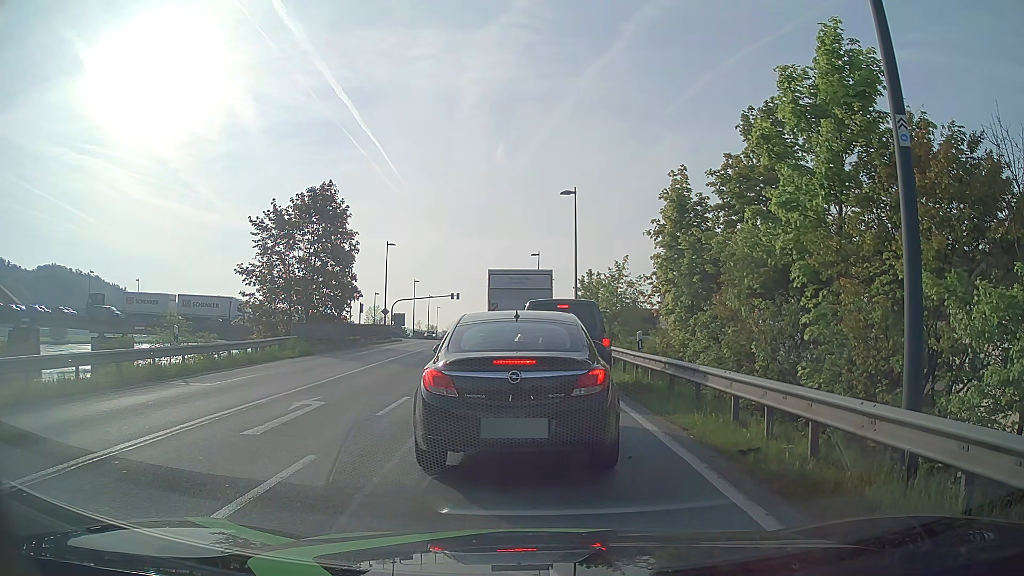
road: primary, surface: asphalt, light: Day
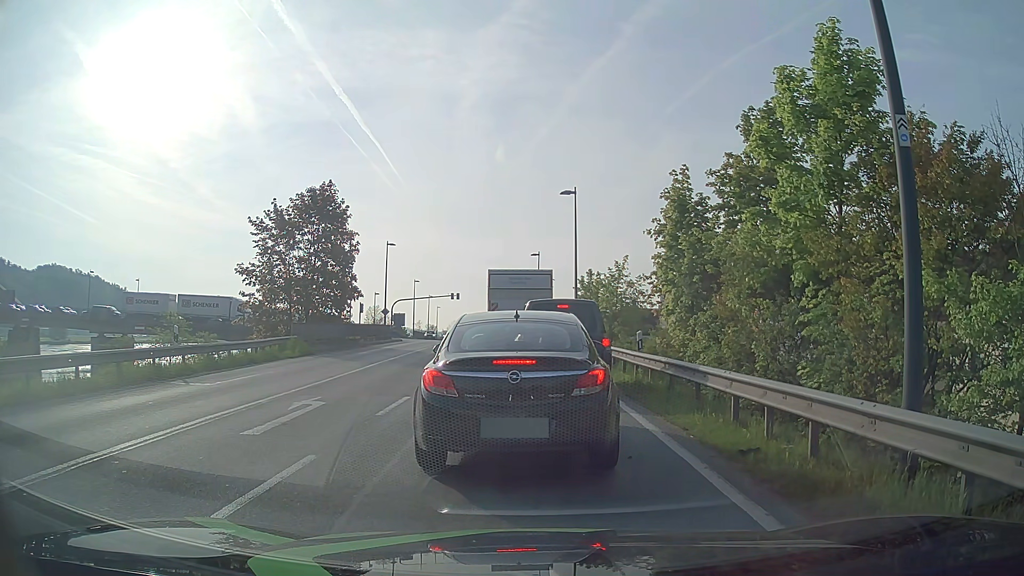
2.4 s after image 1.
(0.0, 0.0) m; 0°
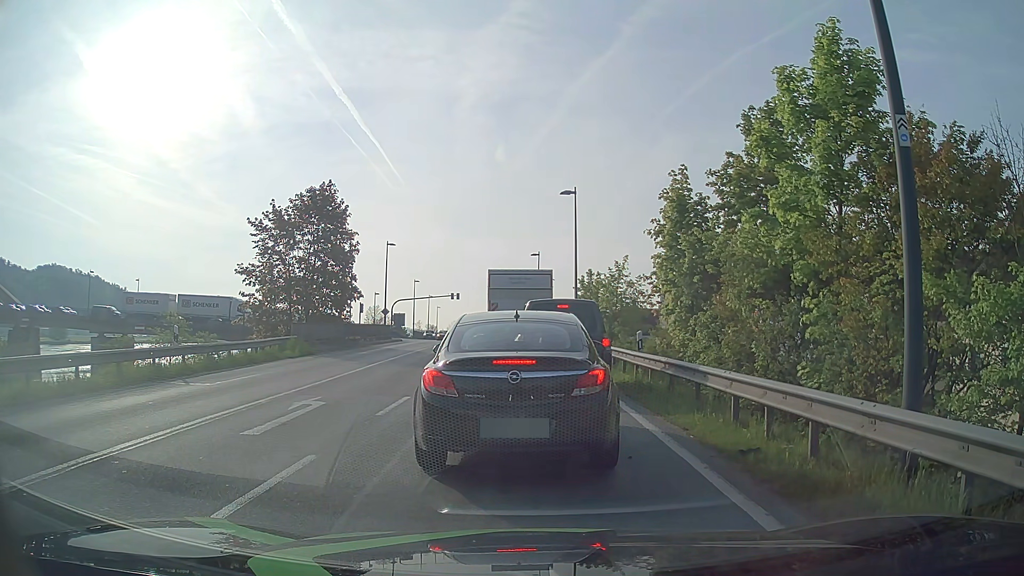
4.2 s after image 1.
(0.0, 0.0) m; 0°
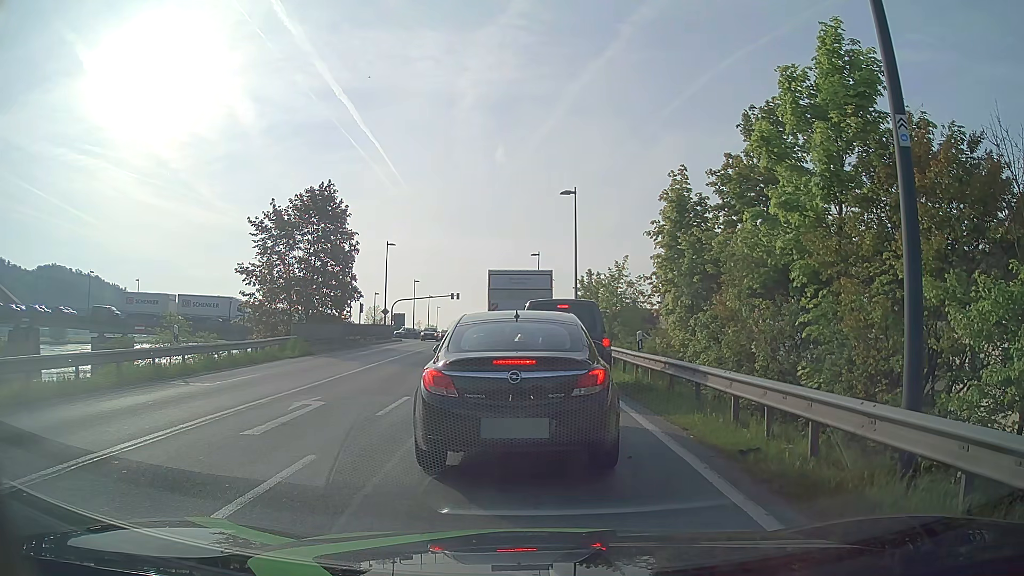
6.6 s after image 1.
(0.0, 0.0) m; 0°
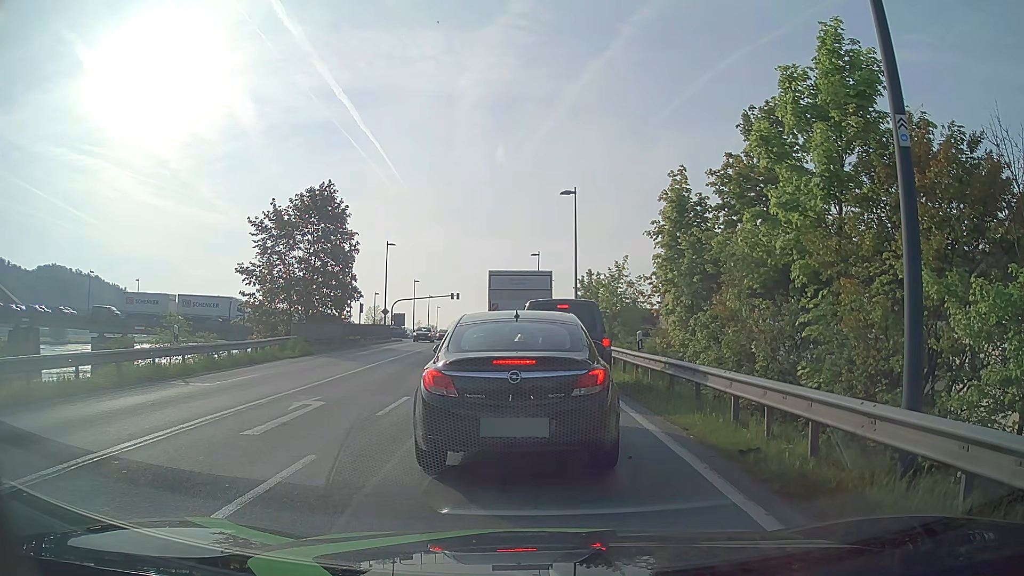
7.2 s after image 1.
(0.0, 0.0) m; 0°
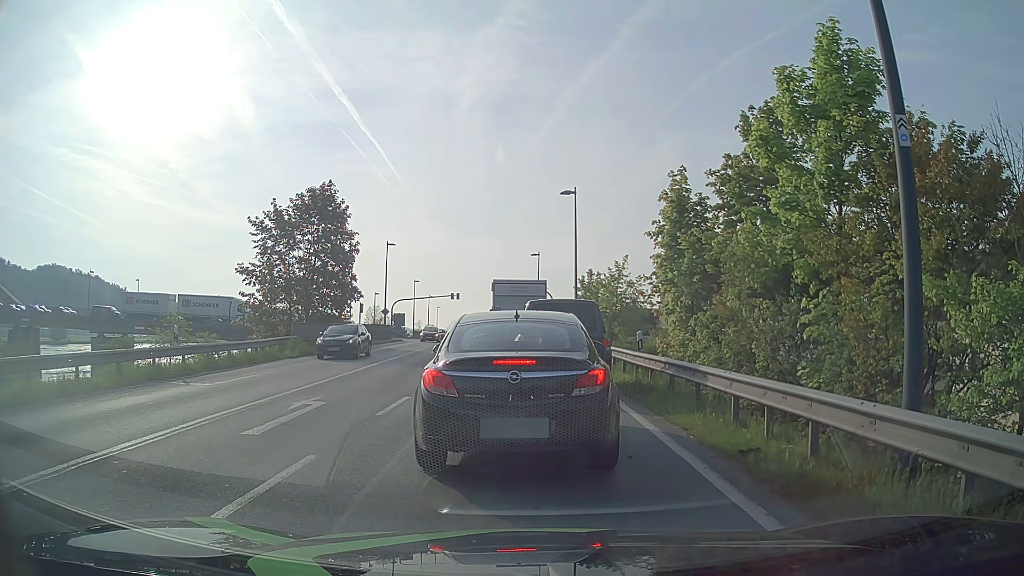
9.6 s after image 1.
(0.0, 0.0) m; 0°
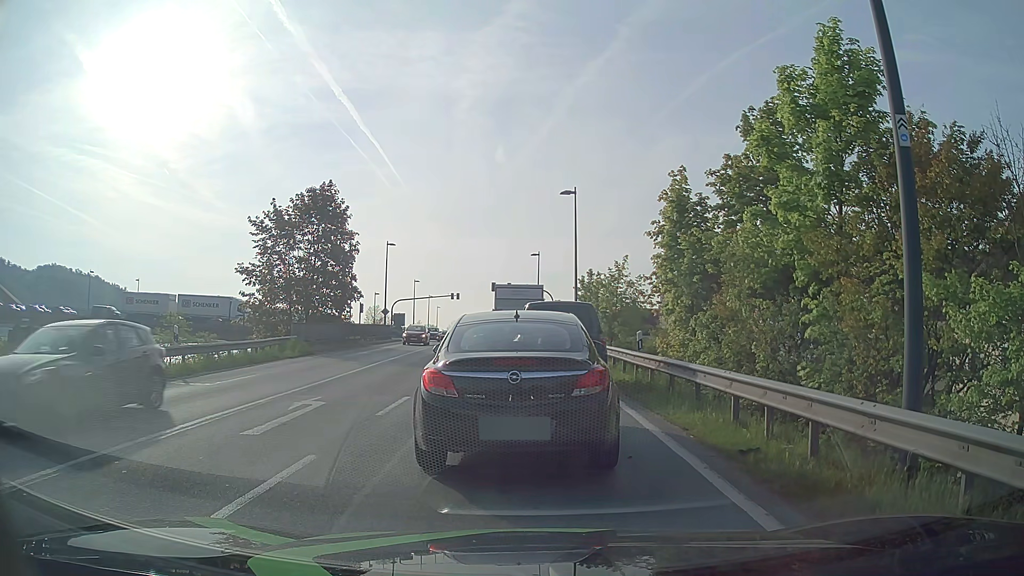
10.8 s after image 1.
(0.0, 0.0) m; 0°
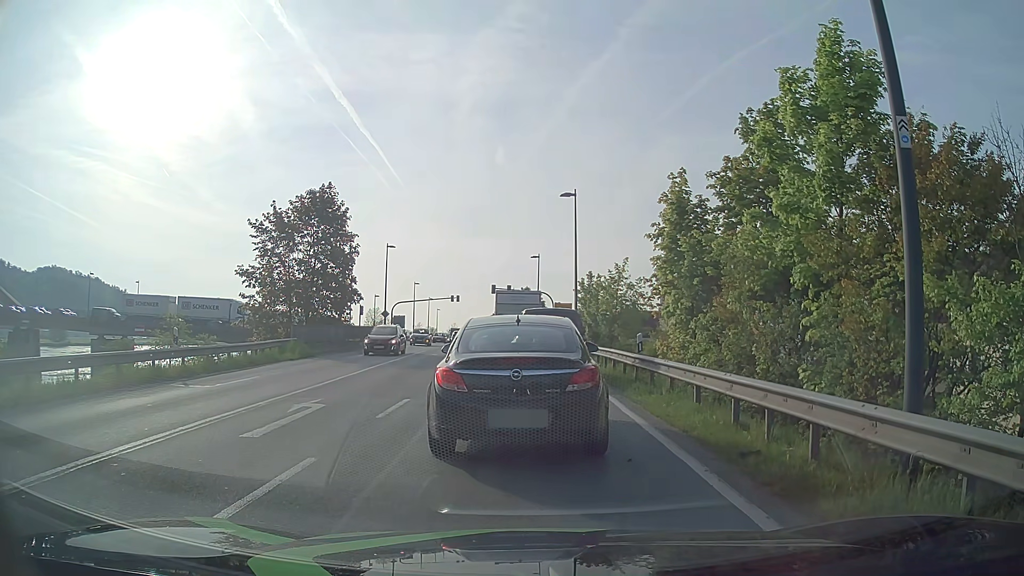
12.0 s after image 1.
(0.0, 0.0) m; 0°
(0, +10) (-1, +20) (-1, +30) (-2, +40) (-2, +50) (-3, +60) (-4, +70) (-5, +80) (-6, +90) (-6, +100) m
